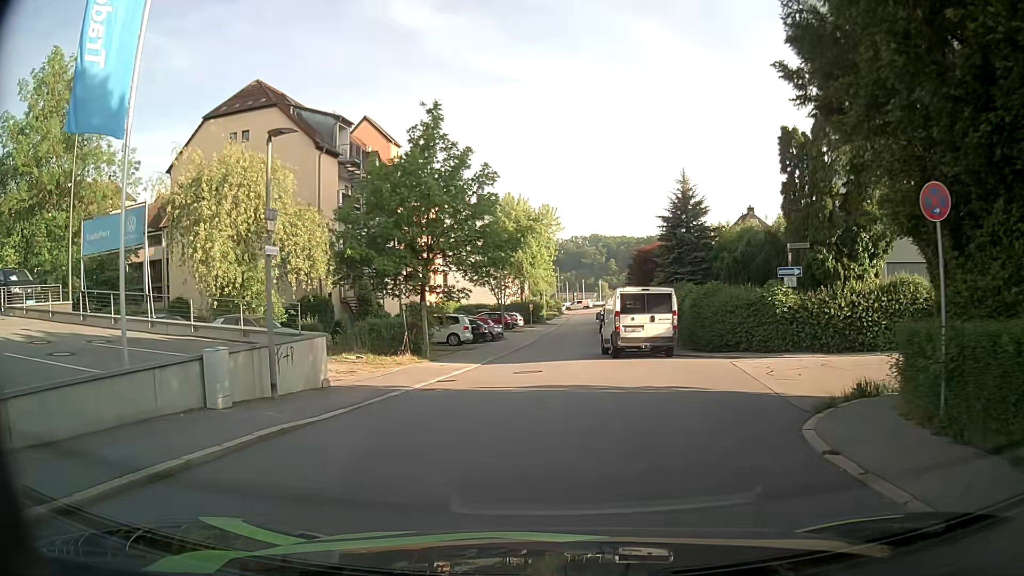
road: residential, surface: asphalt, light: Day
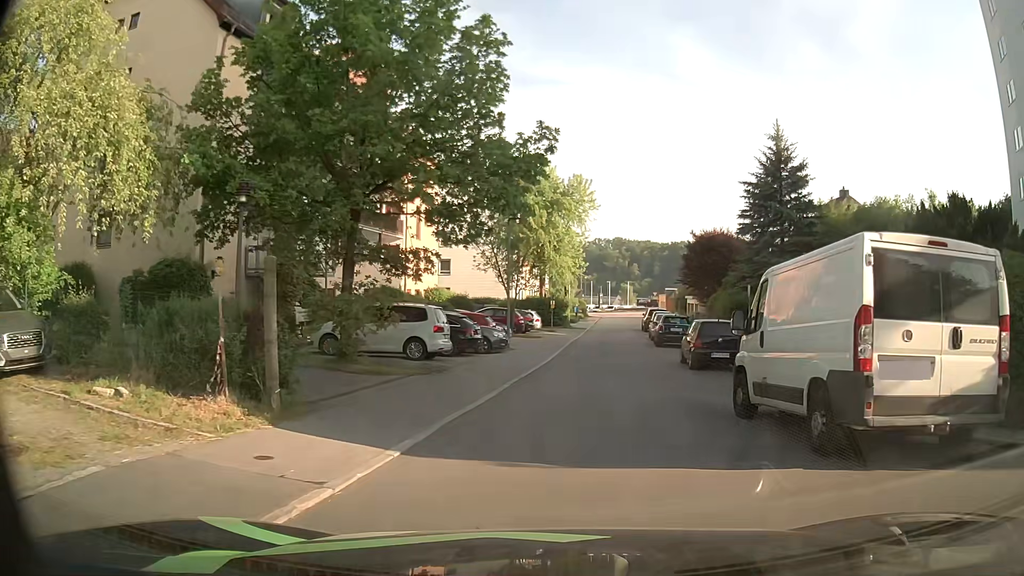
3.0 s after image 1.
(-0.3, +15.5) m; -1°
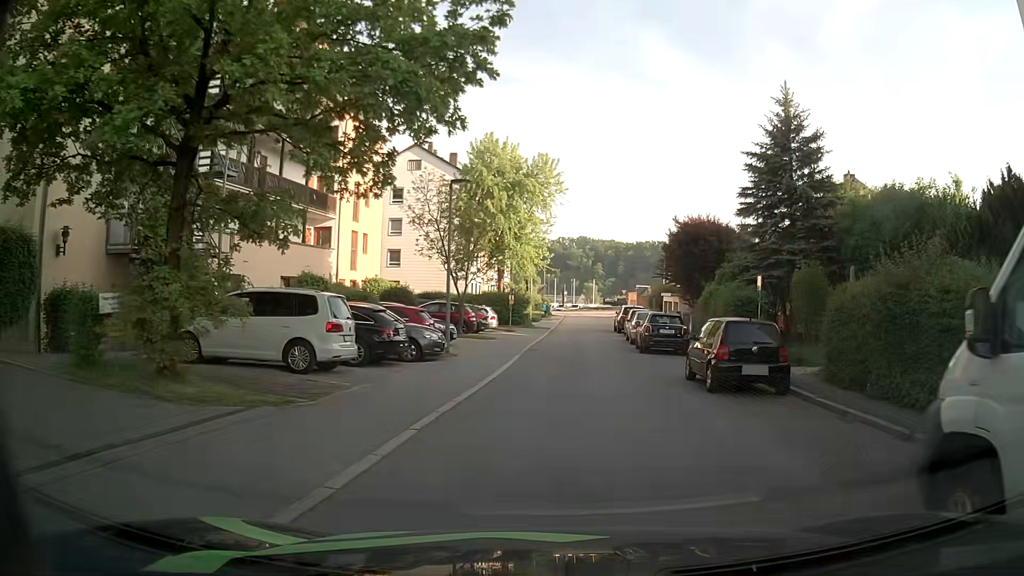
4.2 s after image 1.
(+0.2, +6.6) m; +4°
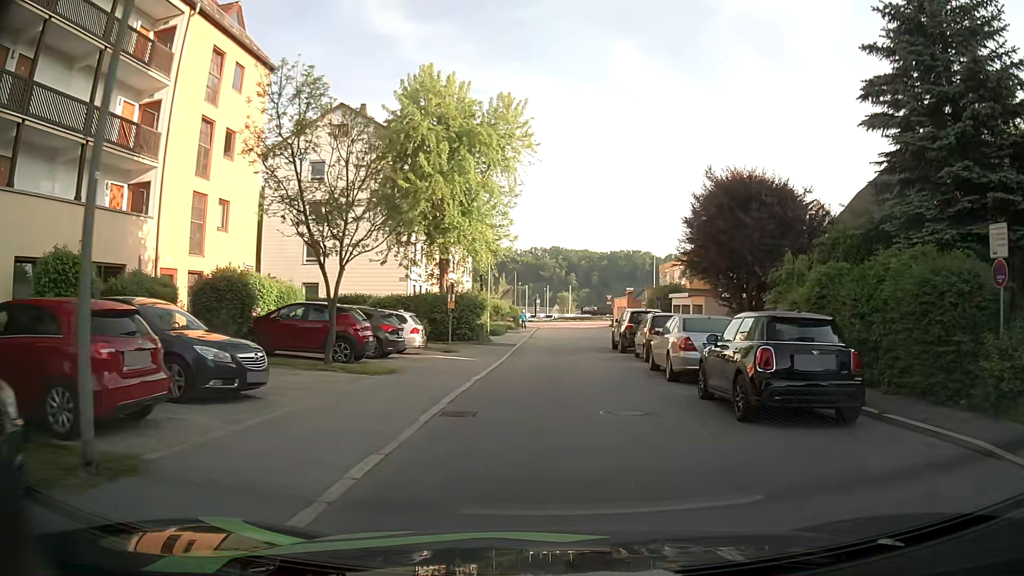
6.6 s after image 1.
(+0.3, +15.1) m; +4°
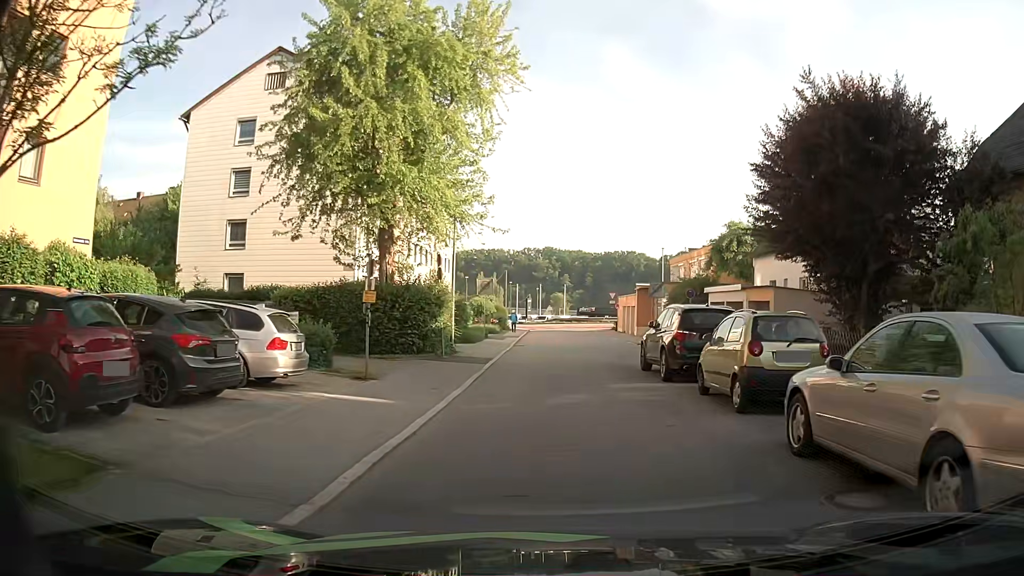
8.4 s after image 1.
(-0.2, +10.8) m; 0°
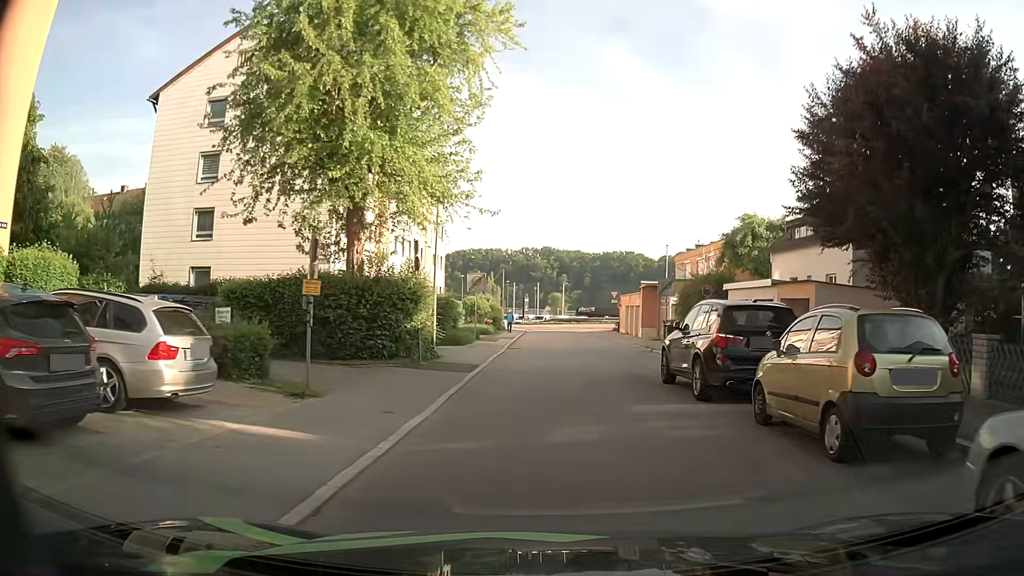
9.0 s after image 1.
(-0.1, +3.6) m; -2°
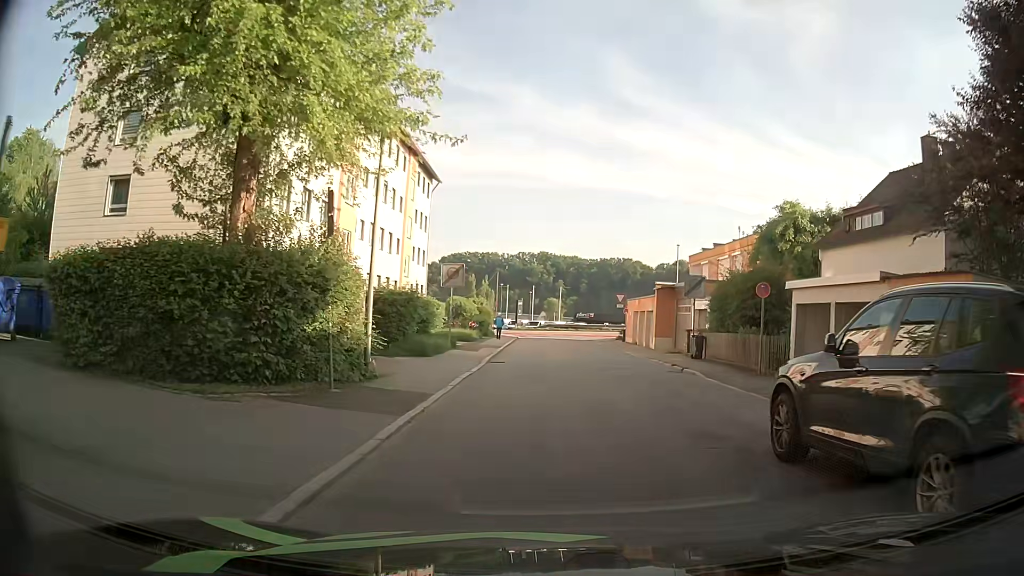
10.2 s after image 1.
(+0.1, +7.4) m; 0°
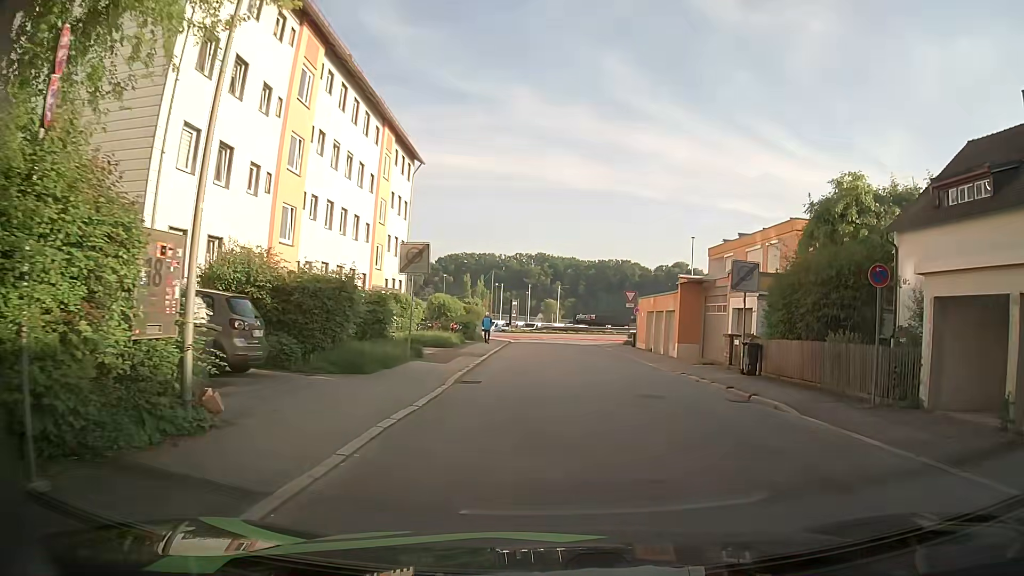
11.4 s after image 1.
(+0.1, +7.3) m; +1°
